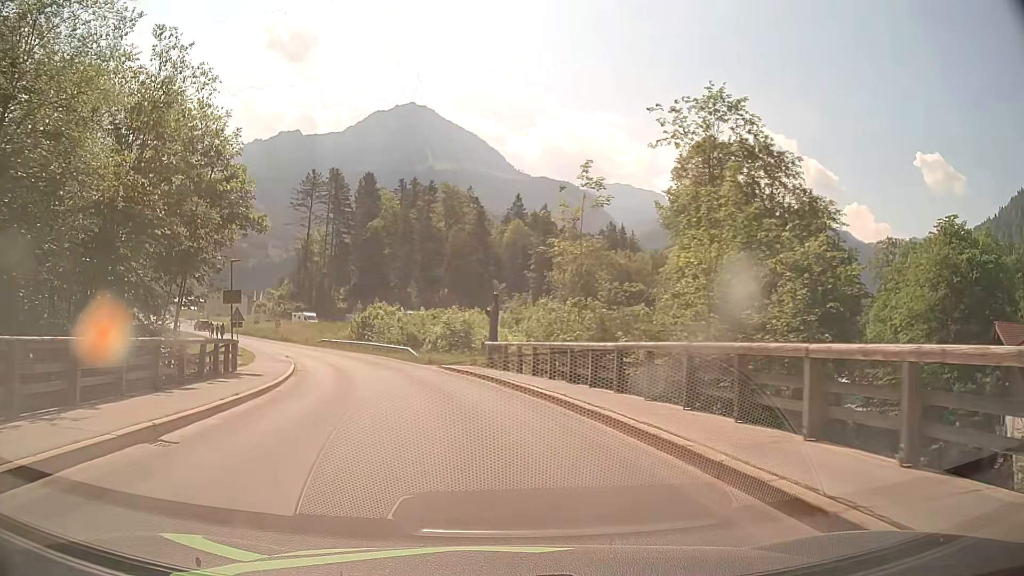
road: tertiary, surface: asphalt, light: Day
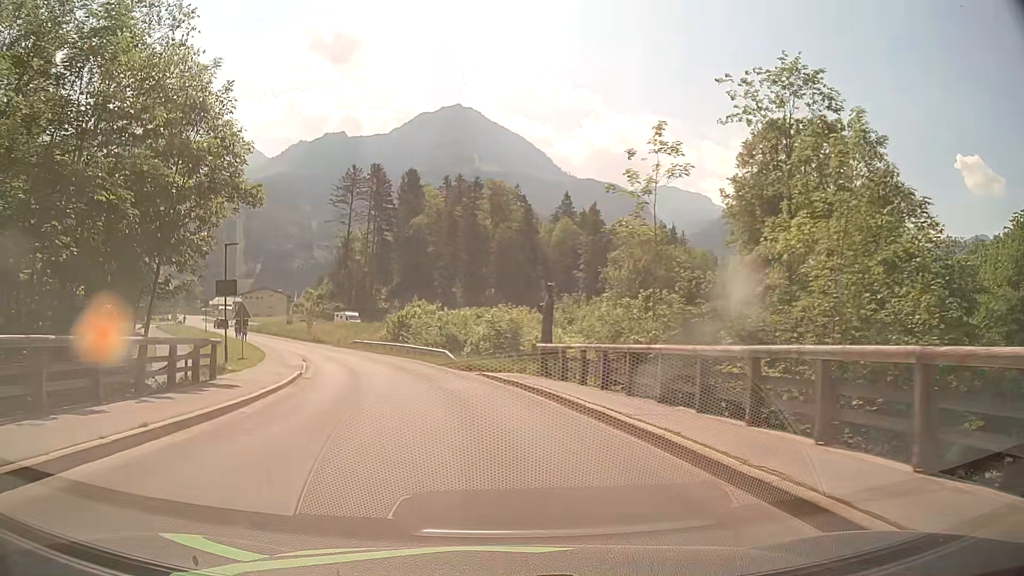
(-0.2, +5.8) m; -4°
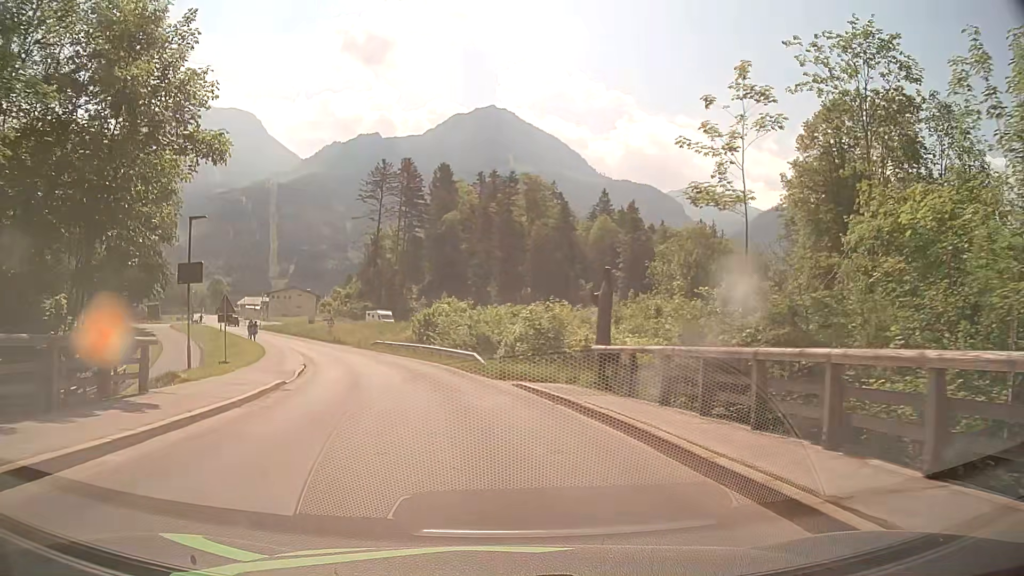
(-0.1, +5.9) m; -3°
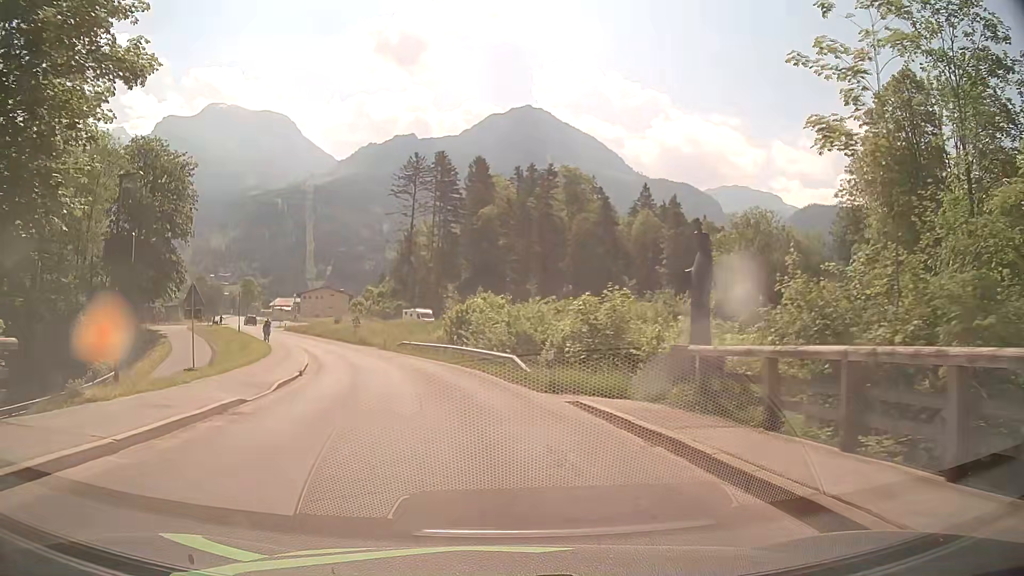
(-0.2, +6.0) m; -3°
